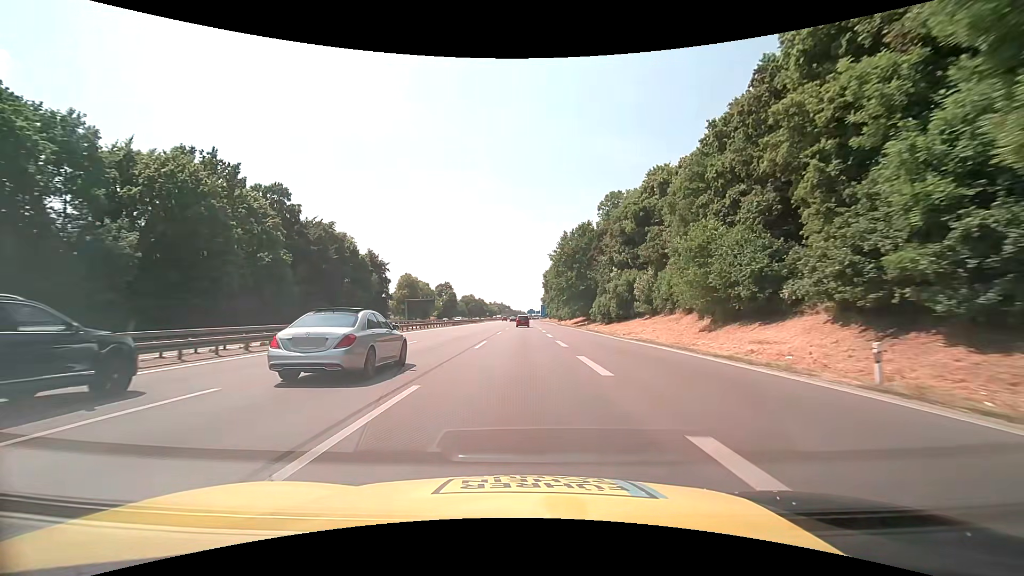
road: motorway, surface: asphalt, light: Day
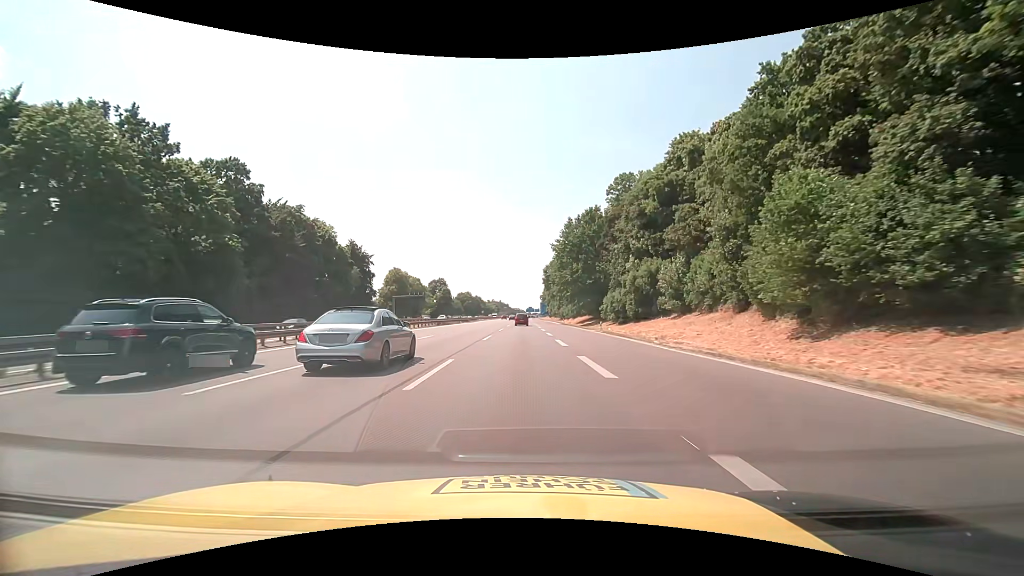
(0.0, +12.7) m; 0°
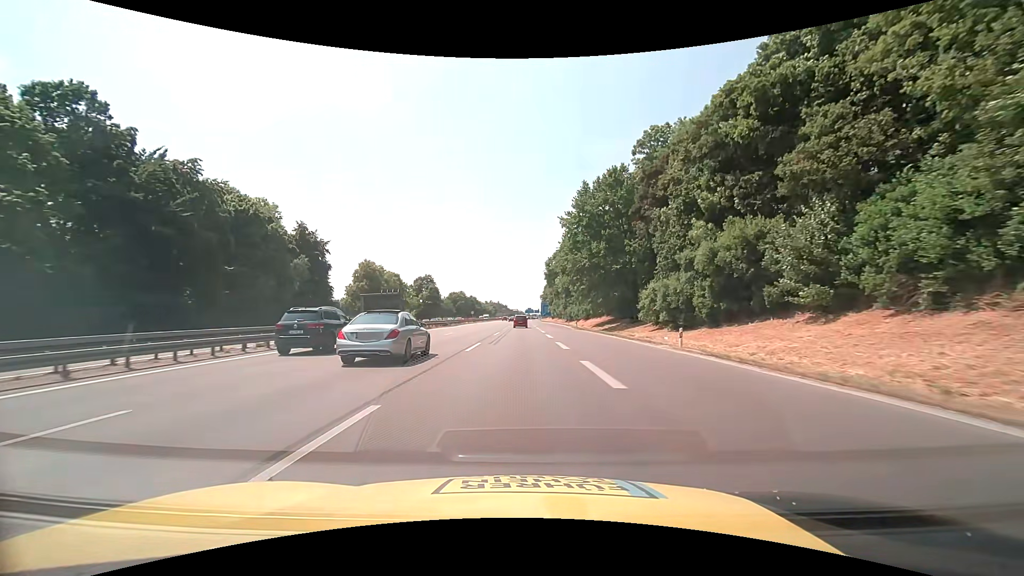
(+0.1, +25.5) m; 0°
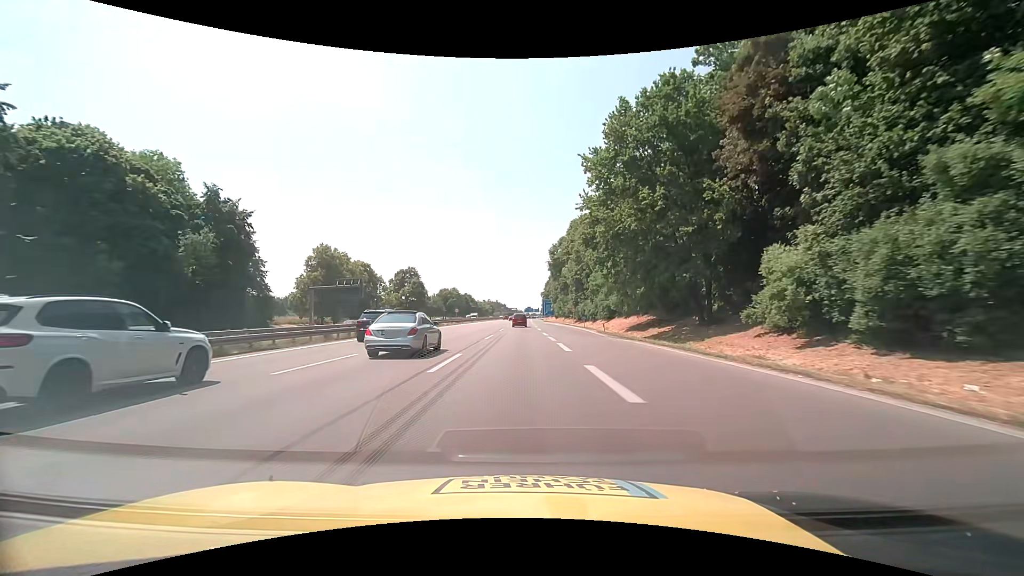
(0.0, +25.6) m; 0°
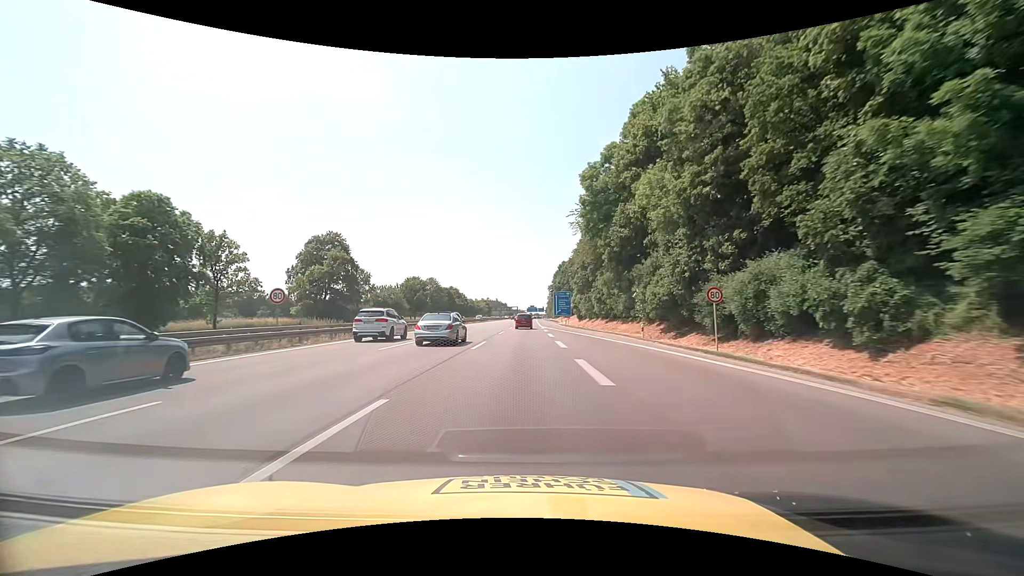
(+0.1, +64.2) m; 0°
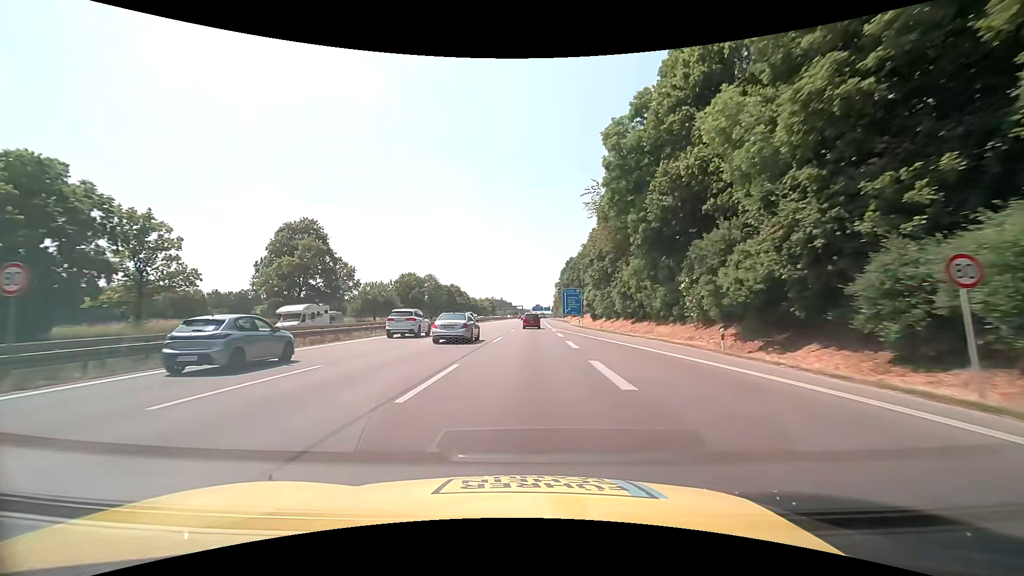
(0.0, +12.7) m; 0°
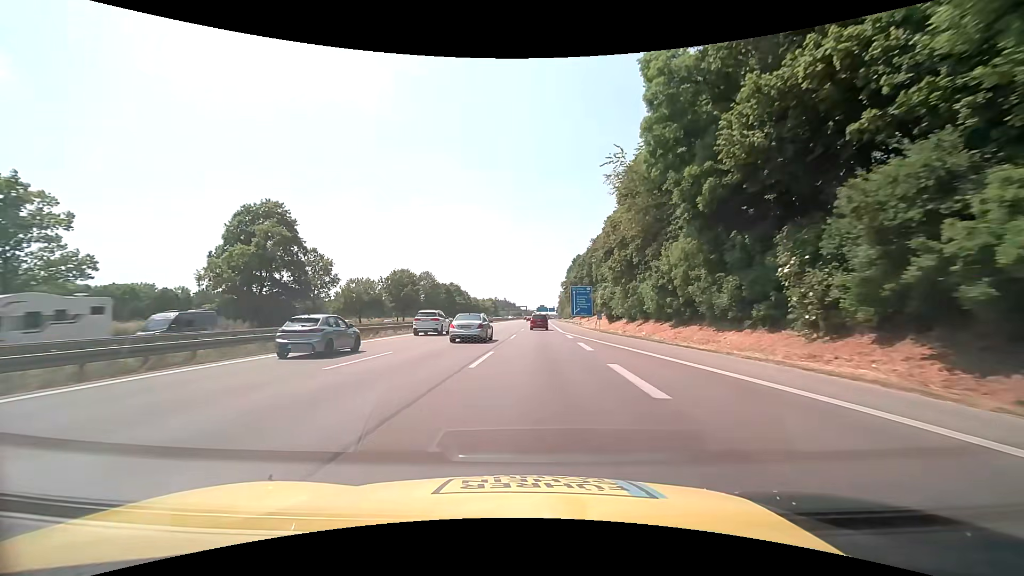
(-0.1, +12.7) m; -1°
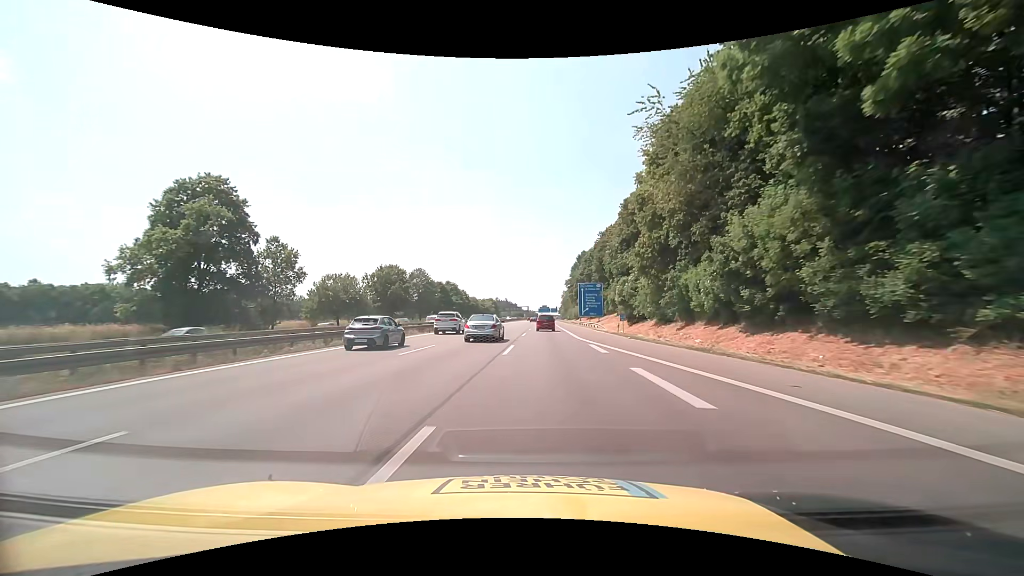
(0.0, +12.8) m; 0°
(0, +10) (0, +20) (0, +30) (0, +40) (0, +50) (0, +60) (0, +70) (0, +80) (+1, +90) (+1, +100) m
